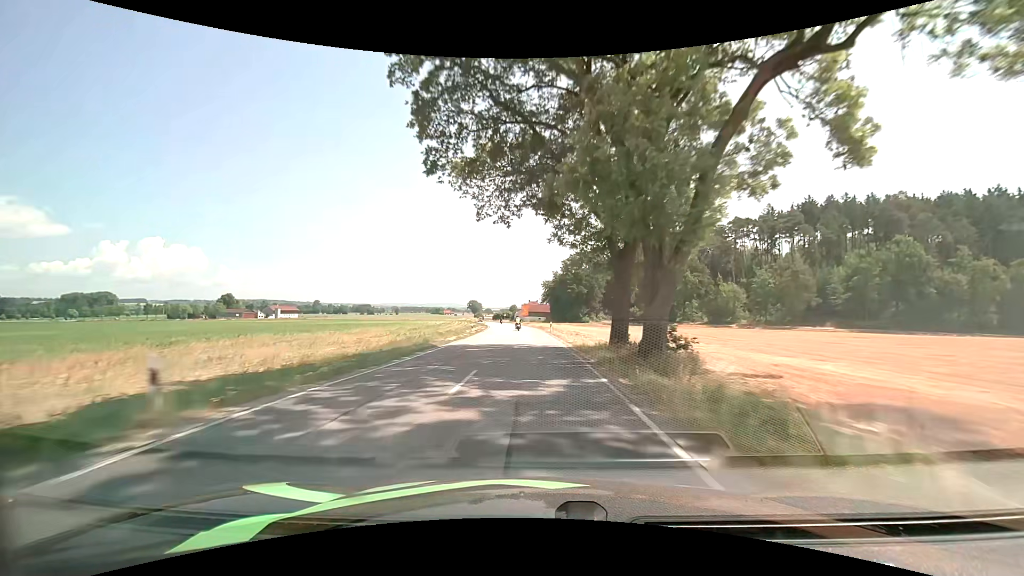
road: secondary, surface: asphalt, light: Day
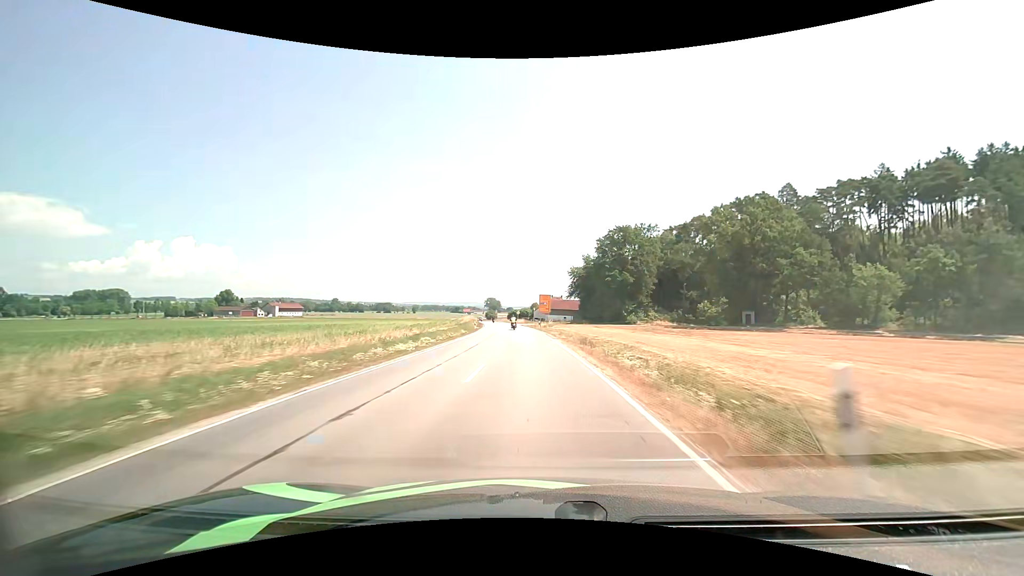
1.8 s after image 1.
(-0.7, +44.0) m; -2°
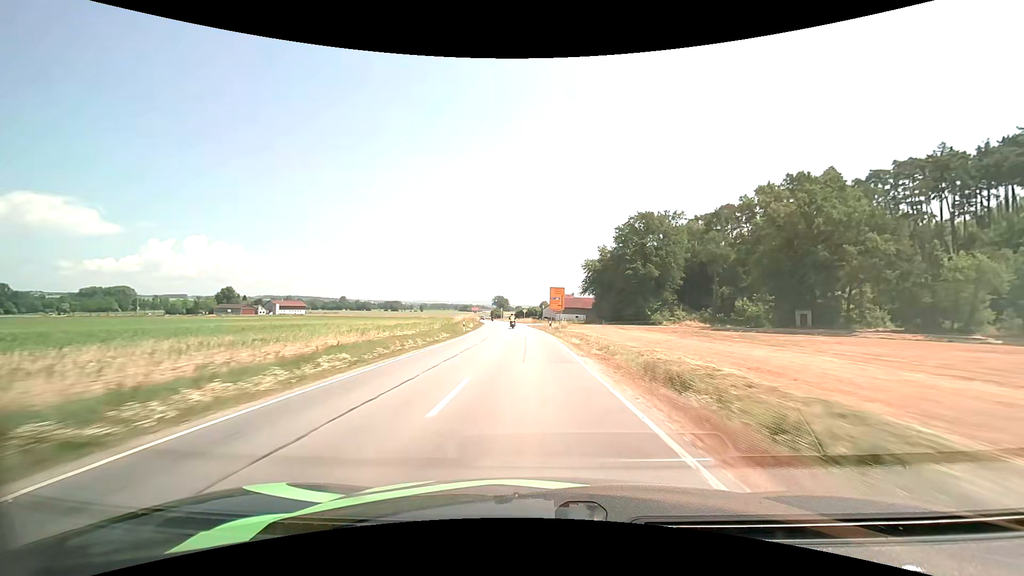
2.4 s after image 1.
(-0.1, +14.8) m; -1°
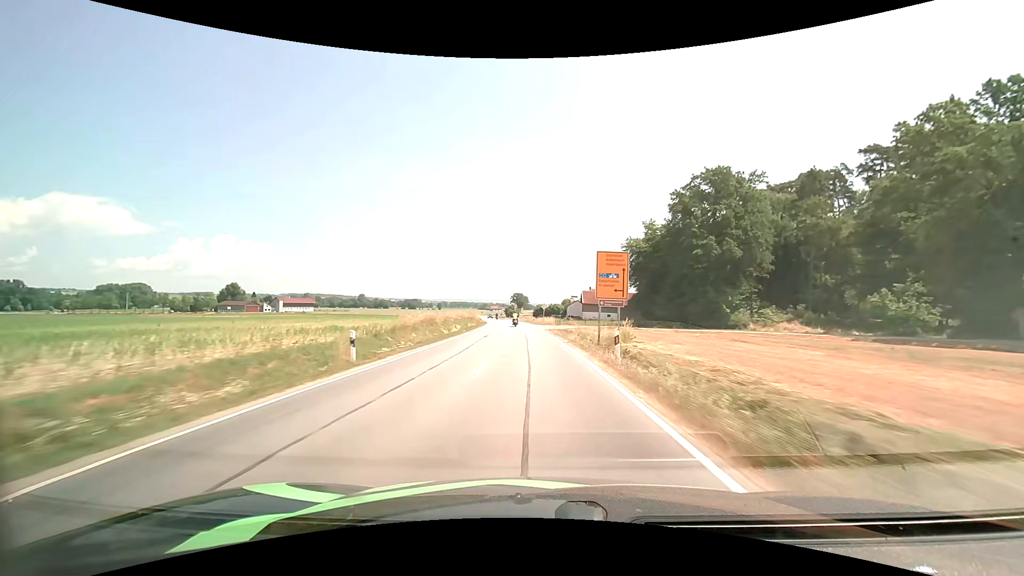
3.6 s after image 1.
(-0.6, +29.4) m; -2°
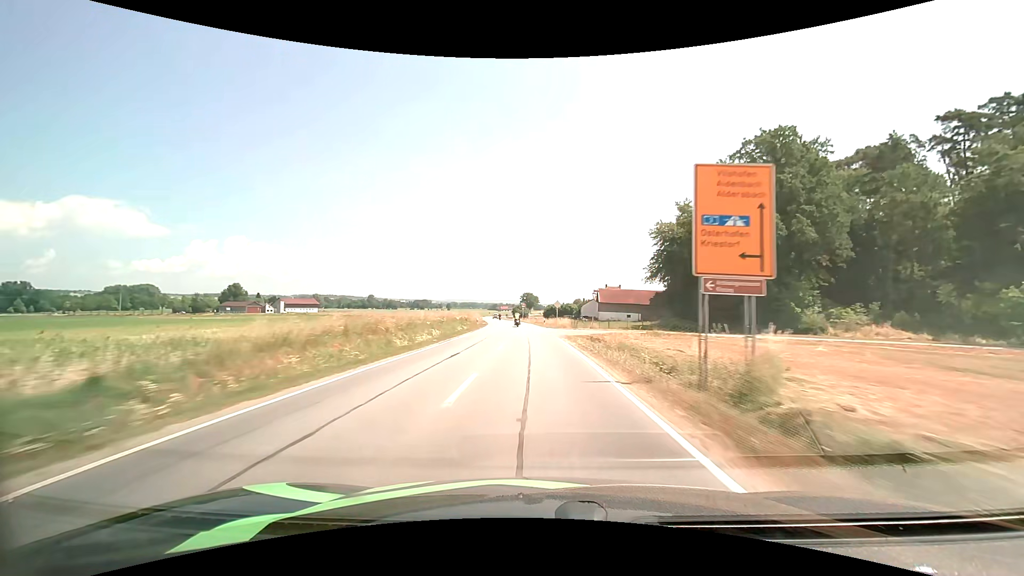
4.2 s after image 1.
(-0.1, +14.6) m; -1°
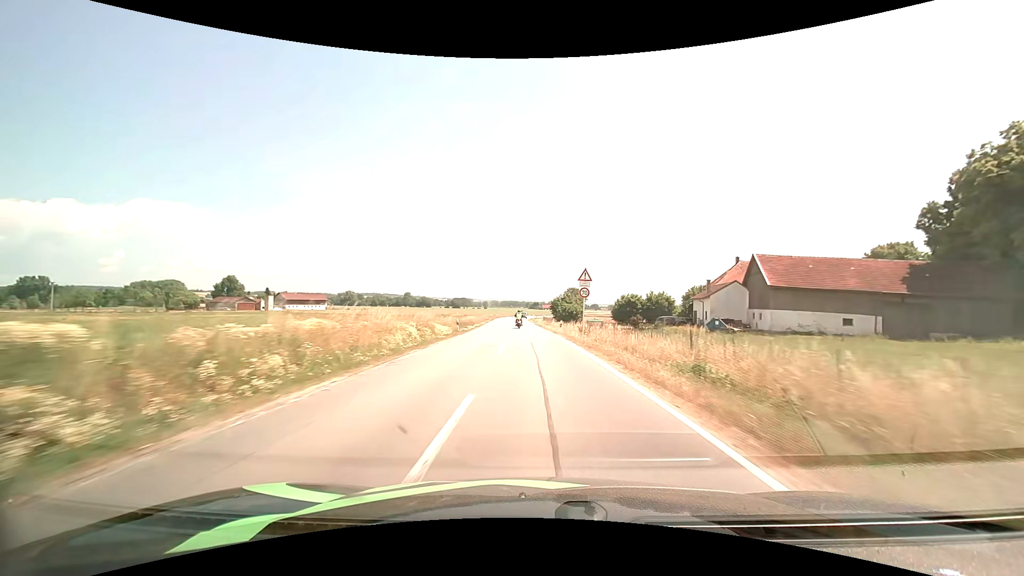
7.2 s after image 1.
(-3.2, +71.5) m; -5°
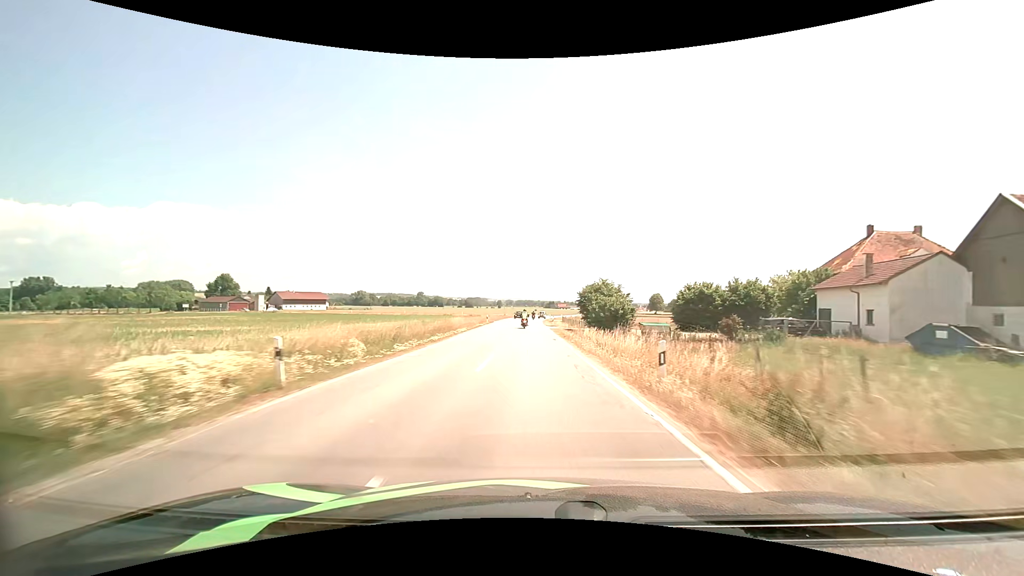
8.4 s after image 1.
(-0.3, +26.6) m; -1°
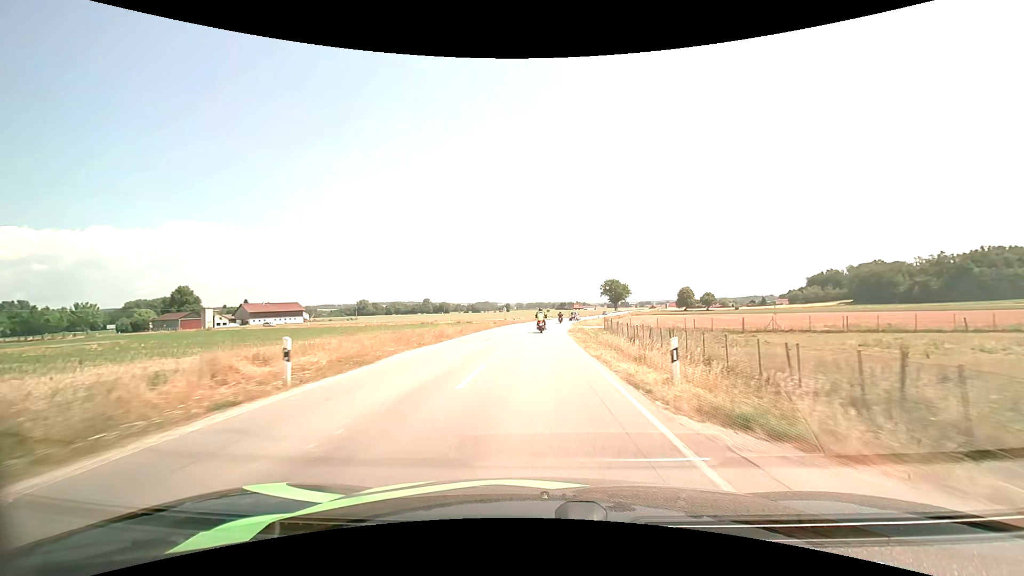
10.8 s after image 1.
(-0.8, +47.9) m; -1°
(0, +10) (0, +20) (0, +30) (0, +40) (+1, +50) (+2, +60) (+3, +70) (+4, +80) (+5, +90) (+7, +100) m
